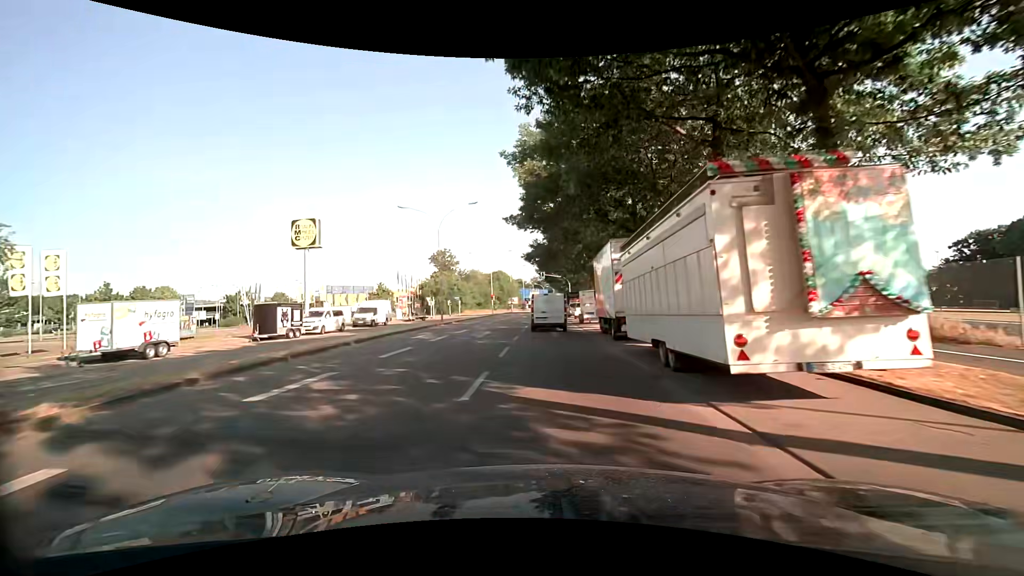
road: secondary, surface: asphalt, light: Day
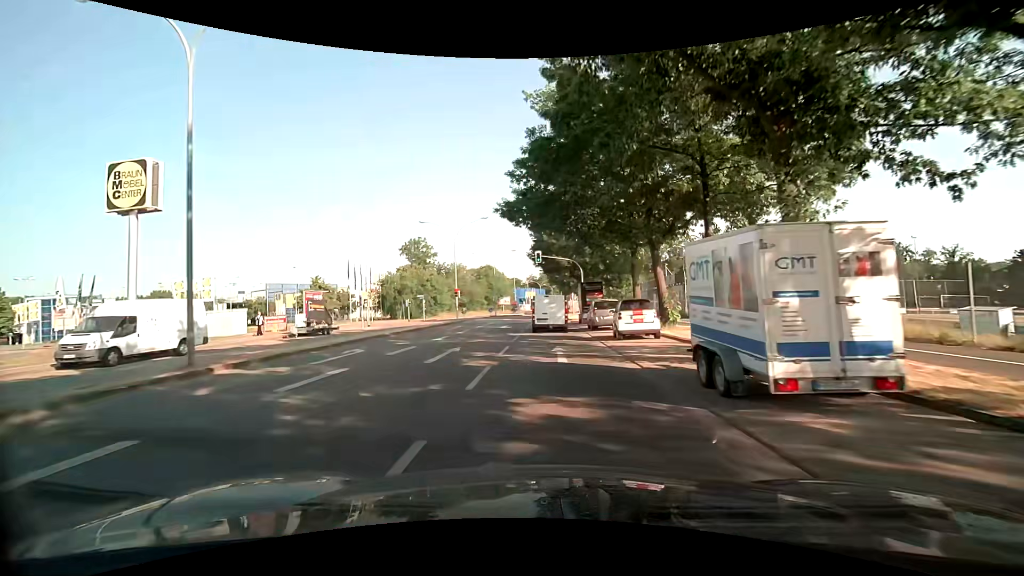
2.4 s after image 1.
(+0.2, +29.0) m; +1°
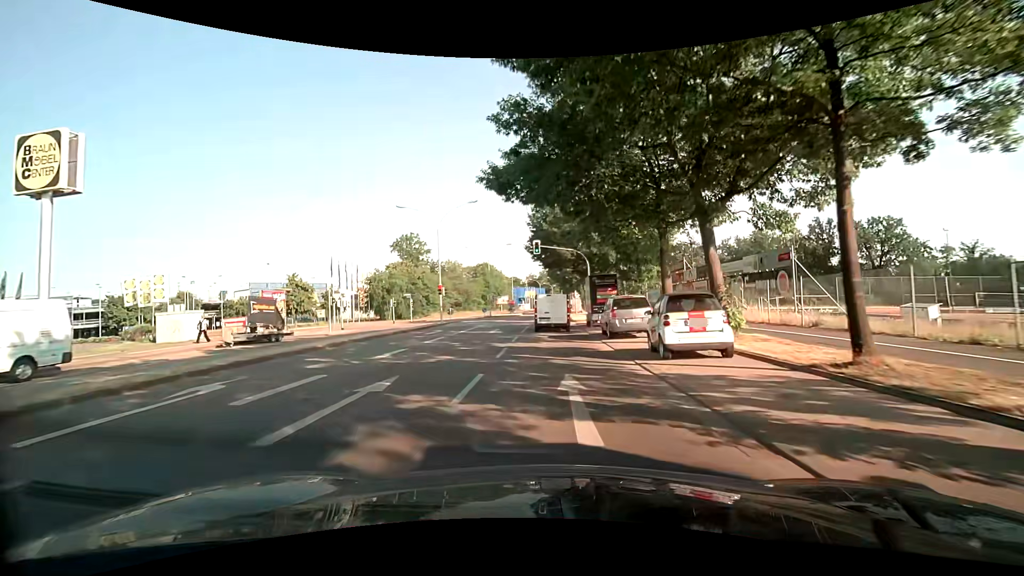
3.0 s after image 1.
(0.0, +7.2) m; 0°
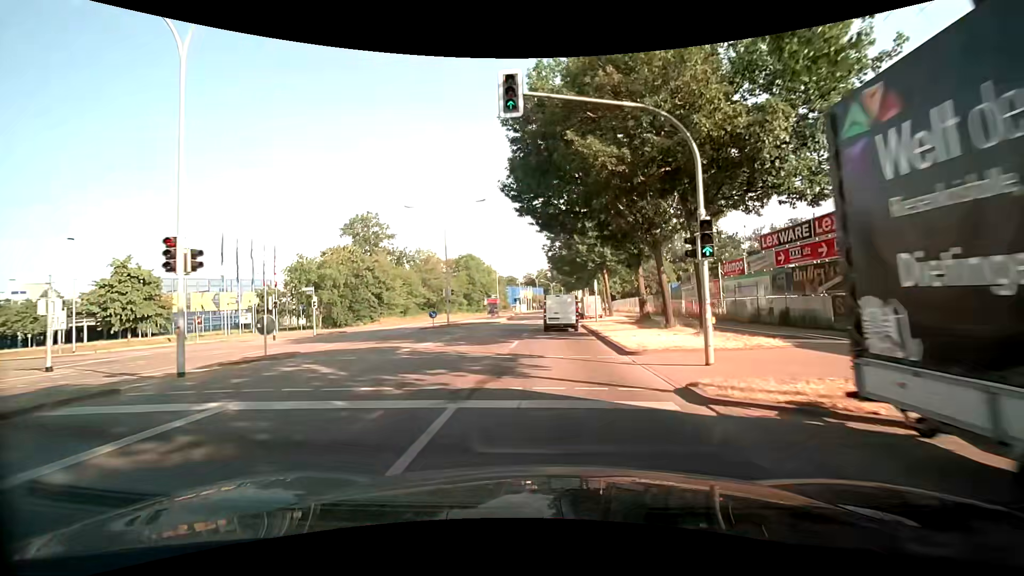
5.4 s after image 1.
(0.0, +28.4) m; 0°
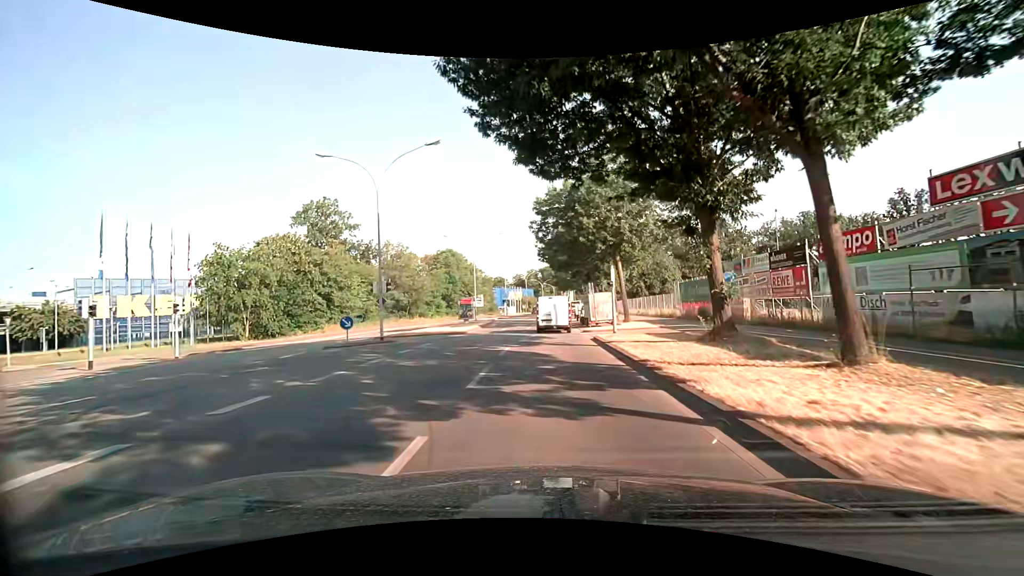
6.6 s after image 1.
(+0.2, +14.1) m; +1°
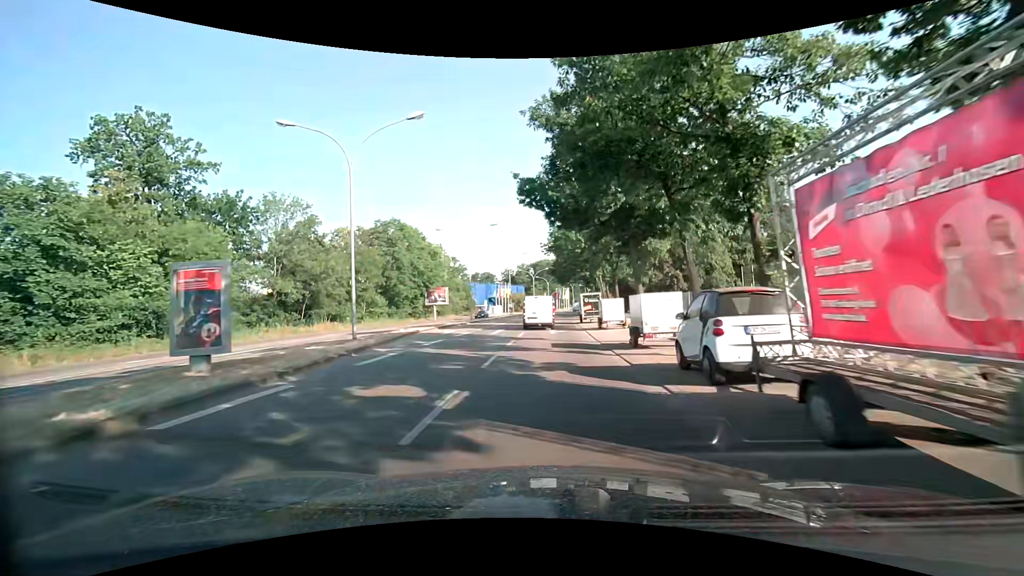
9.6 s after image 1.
(+0.2, +34.3) m; +1°
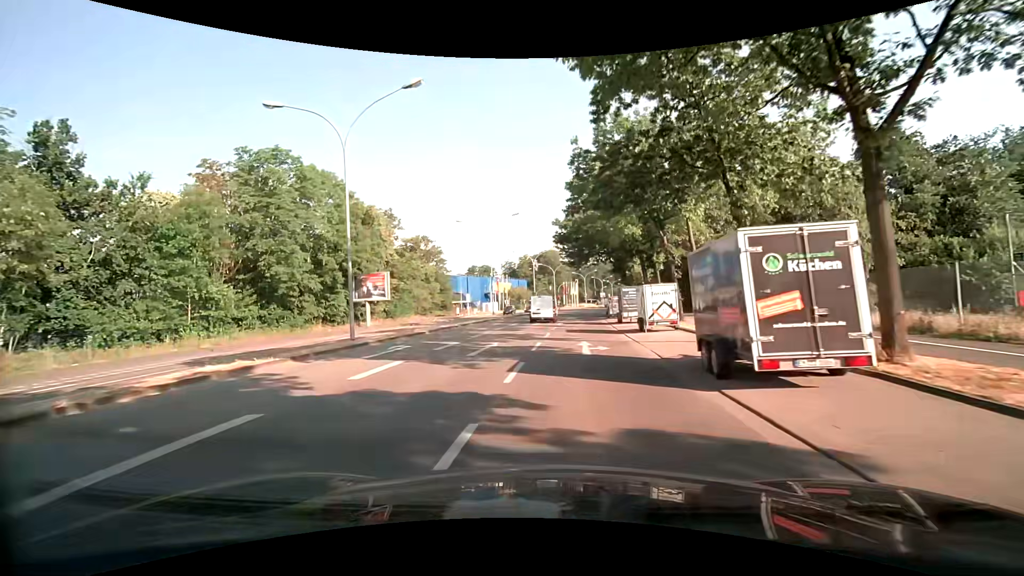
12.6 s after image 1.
(+0.2, +32.3) m; 0°
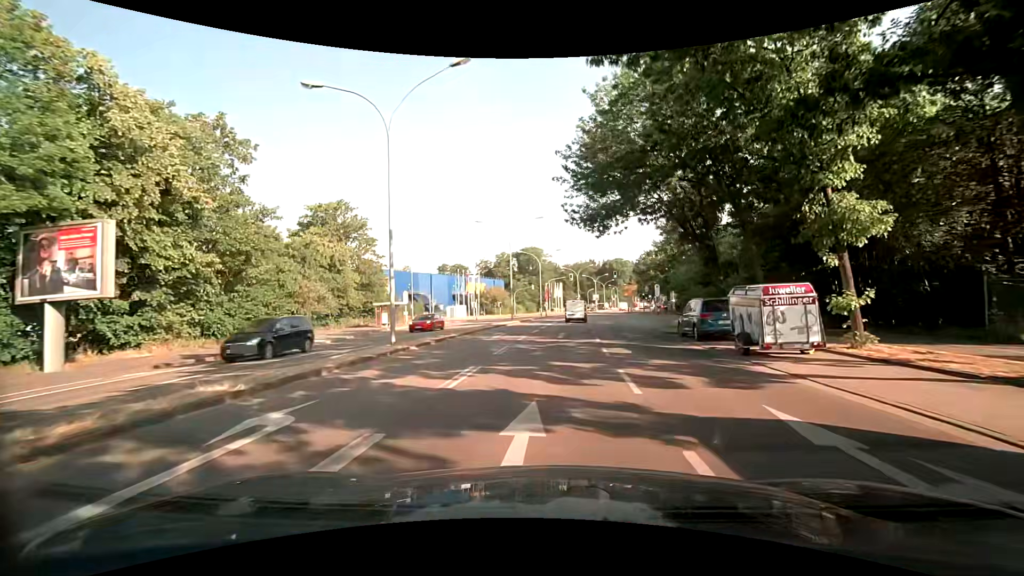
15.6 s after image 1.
(-0.5, +31.0) m; +2°
(0, +10) (+1, +20) (+2, +30) (+2, +40) (+3, +50) (+4, +60) (+6, +70) (+7, +80) (+8, +90) (+10, +99) m
